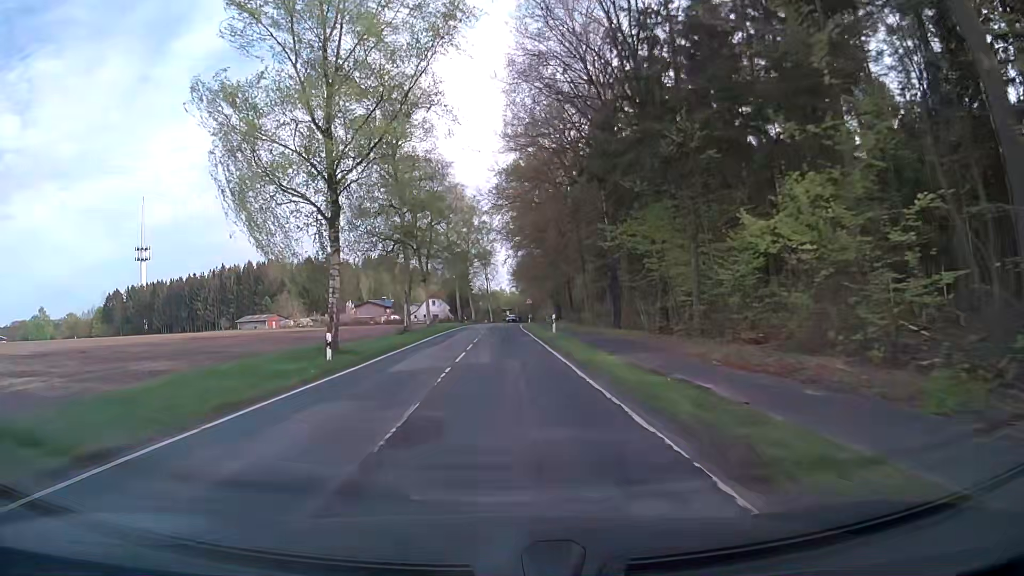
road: secondary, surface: asphalt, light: Day
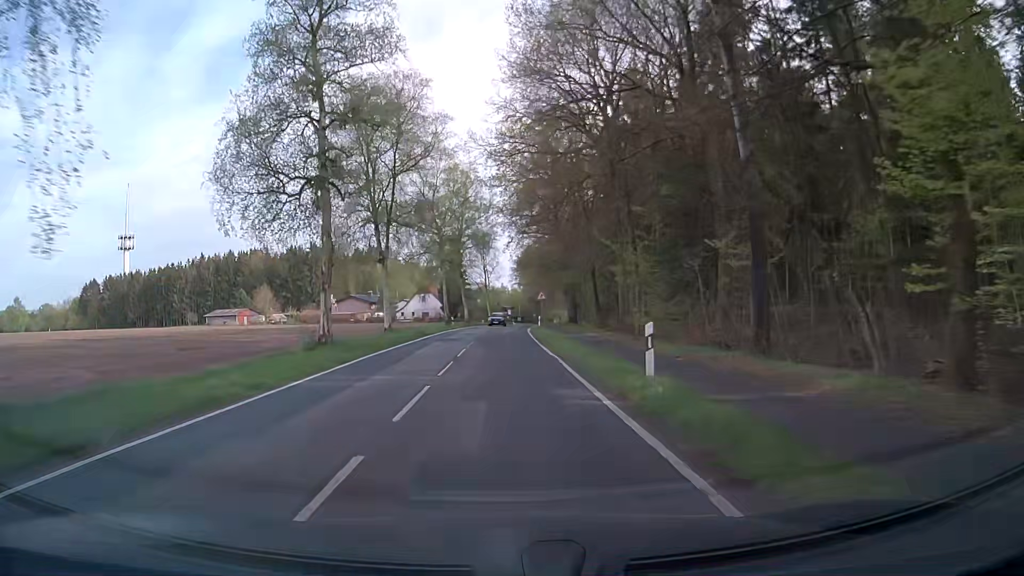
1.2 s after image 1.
(0.0, +21.5) m; 0°
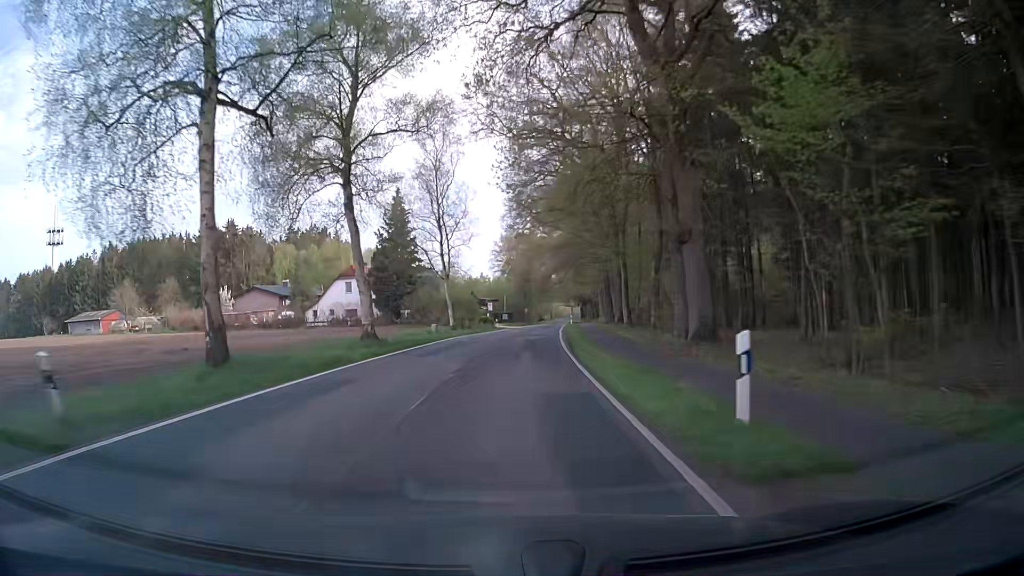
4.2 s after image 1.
(+0.3, +53.4) m; +1°
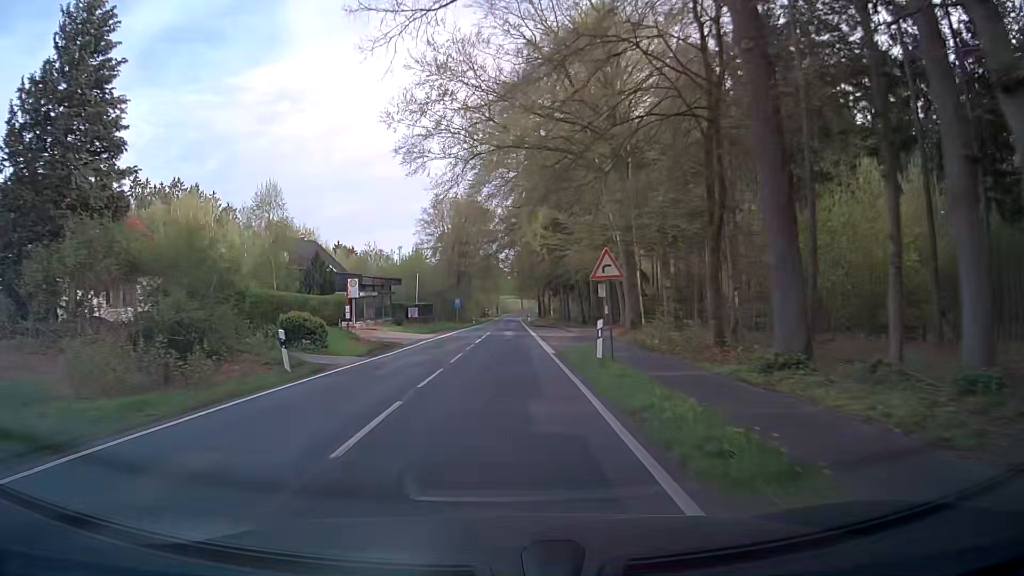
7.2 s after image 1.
(+3.6, +53.3) m; +5°
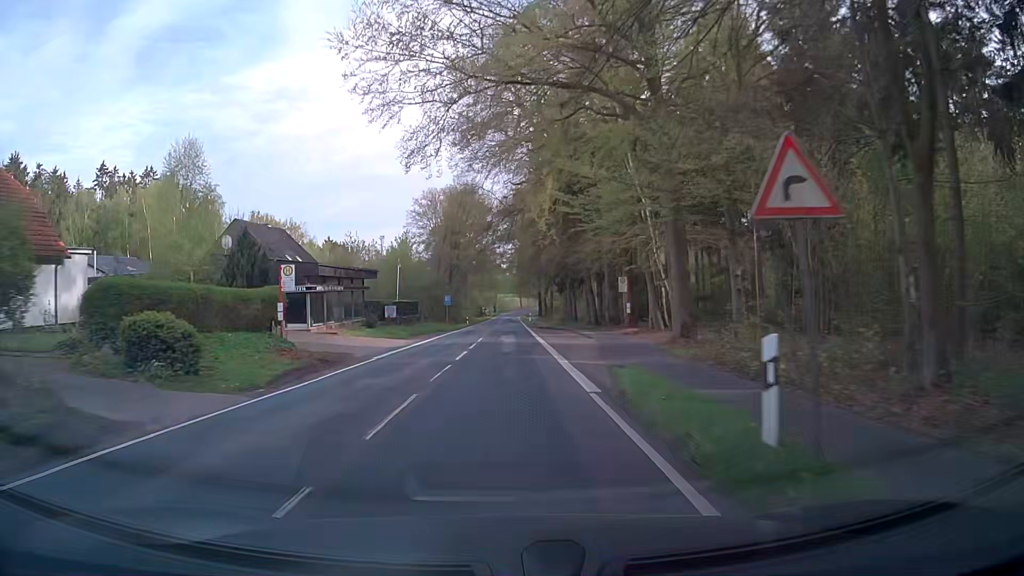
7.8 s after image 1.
(0.0, +10.8) m; 0°
